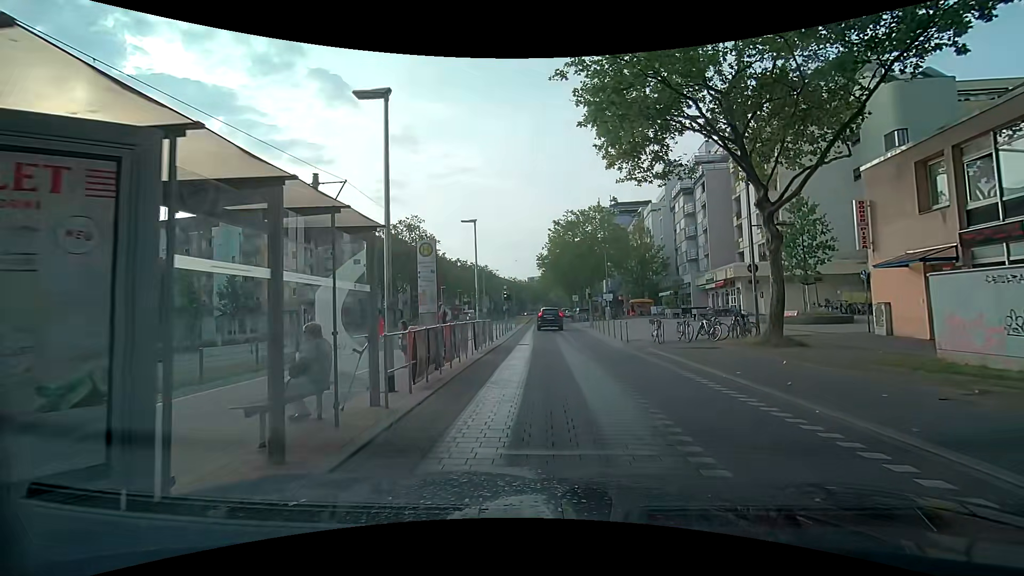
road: tertiary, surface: paving_stones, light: Day
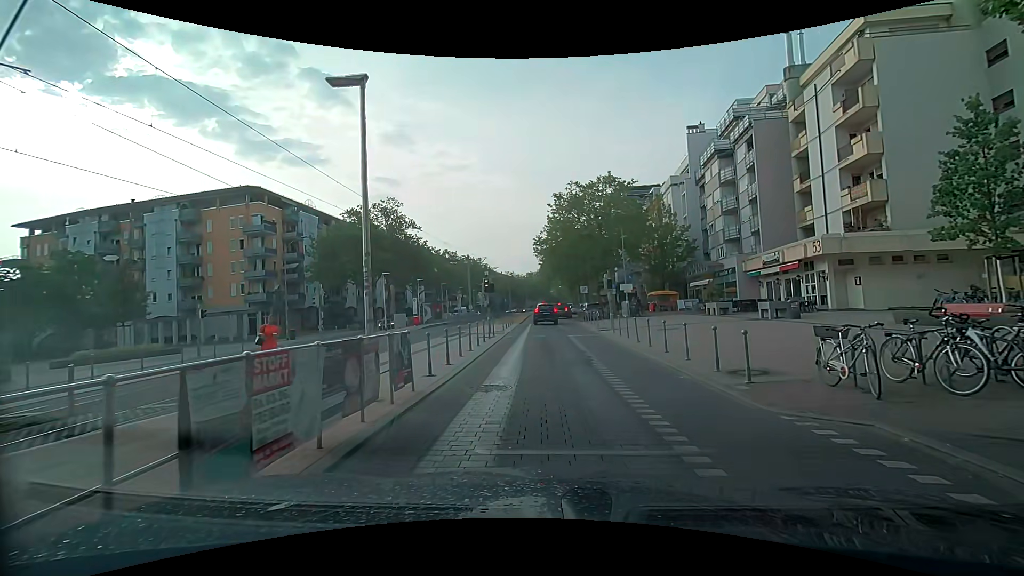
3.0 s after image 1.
(0.0, +12.7) m; -1°
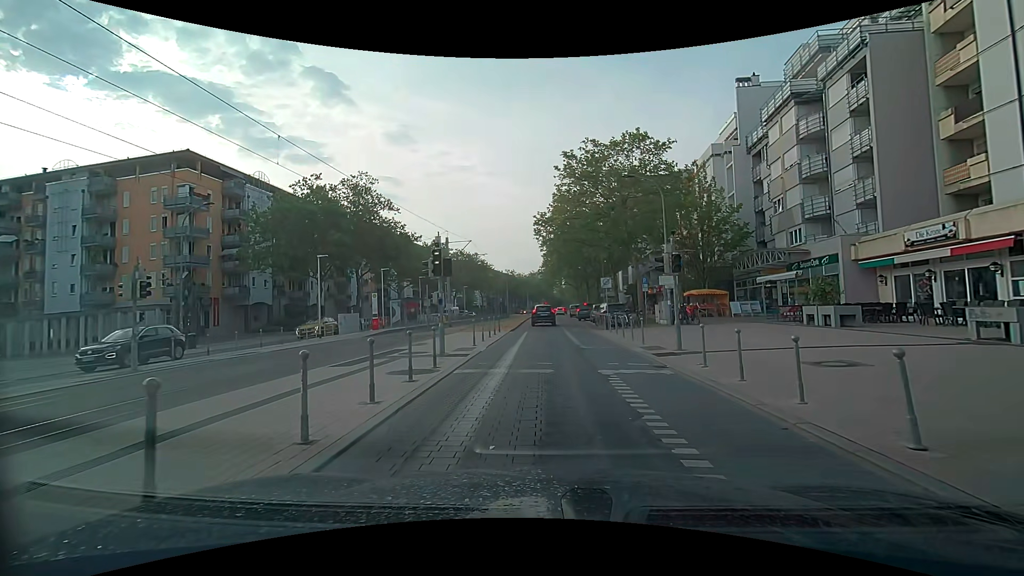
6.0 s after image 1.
(+0.2, +13.5) m; +1°
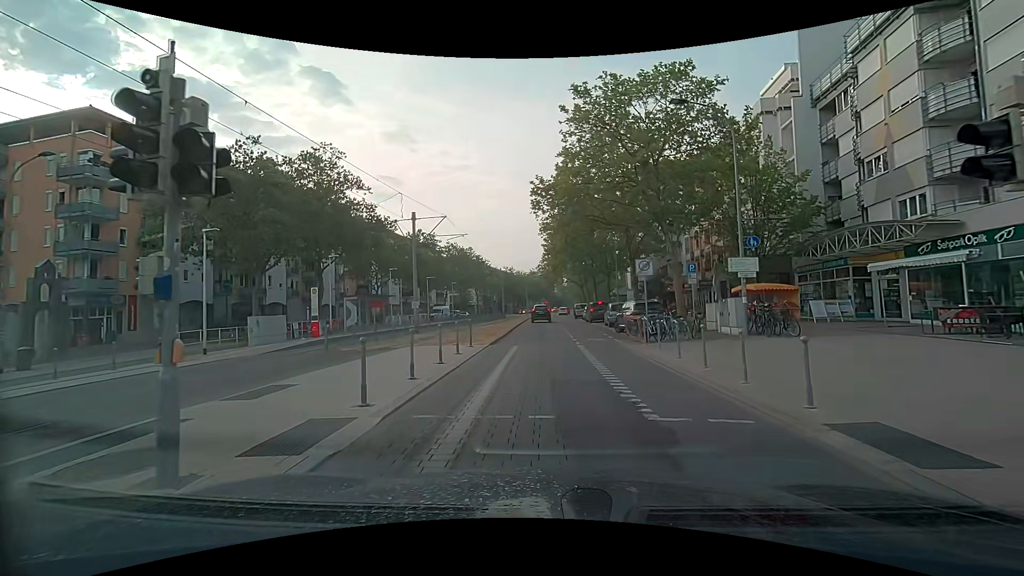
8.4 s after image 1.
(0.0, +10.7) m; -1°
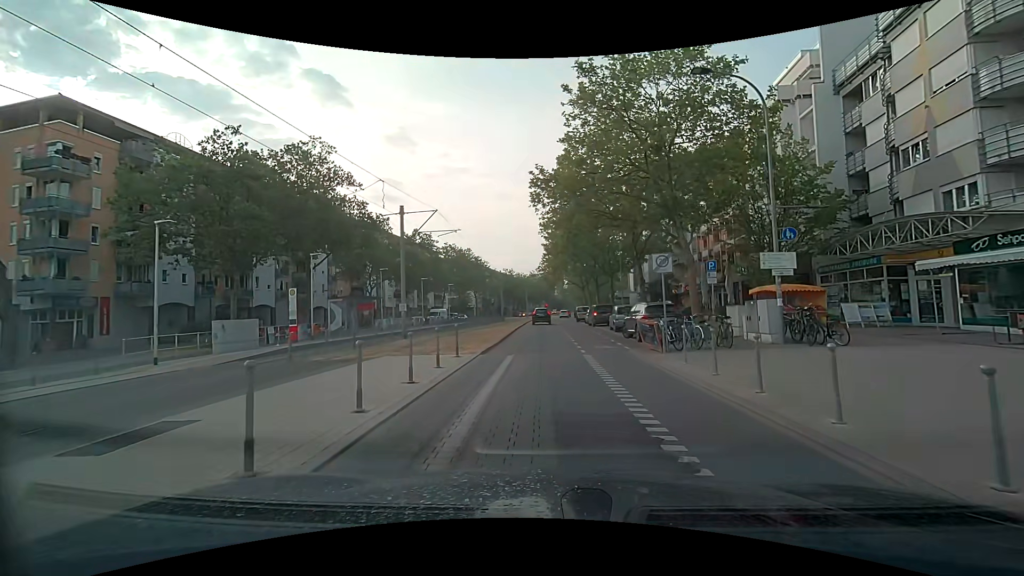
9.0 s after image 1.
(0.0, +2.7) m; +2°
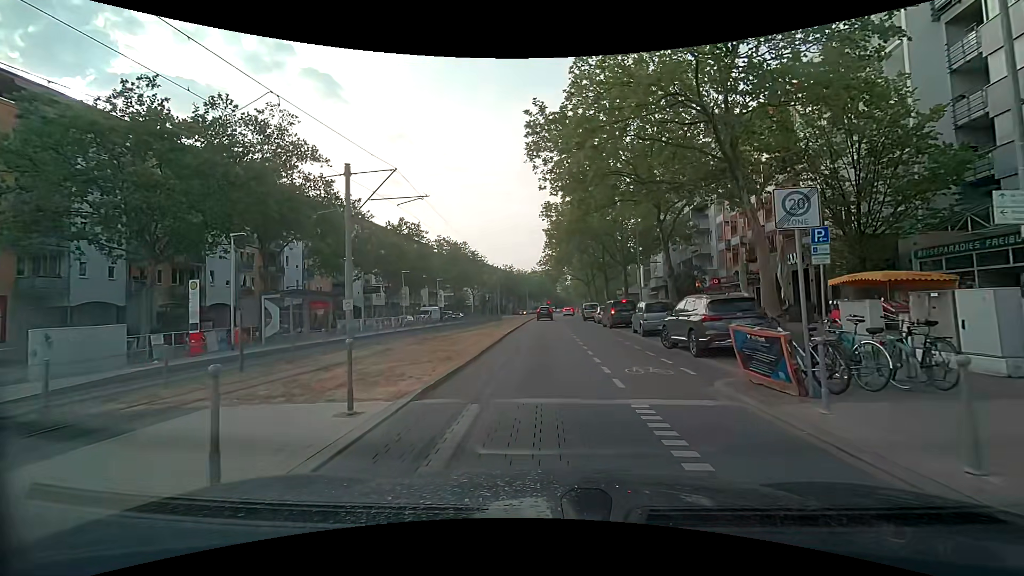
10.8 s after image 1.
(-0.2, +7.9) m; -2°
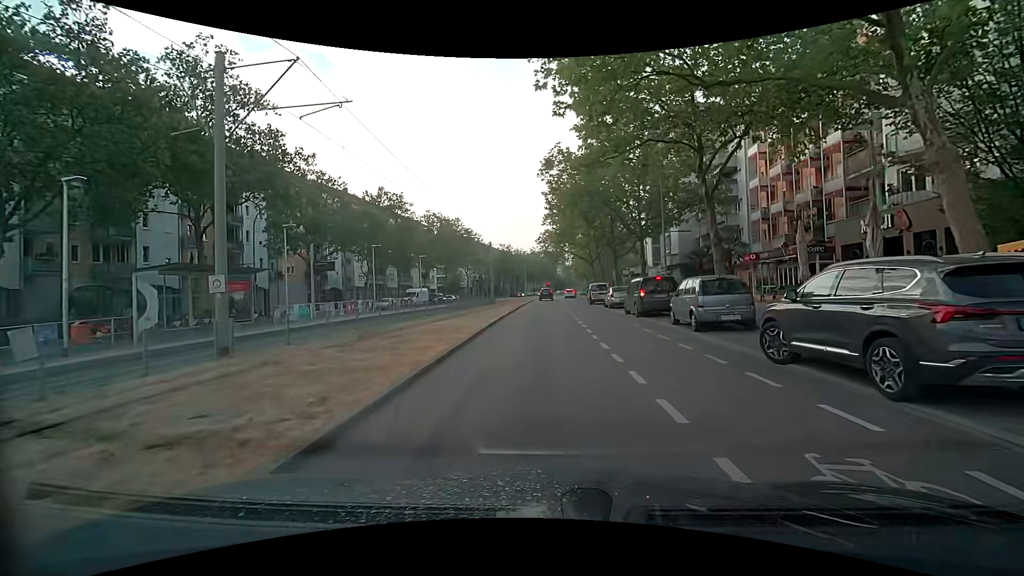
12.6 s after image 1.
(+0.1, +7.8) m; +1°
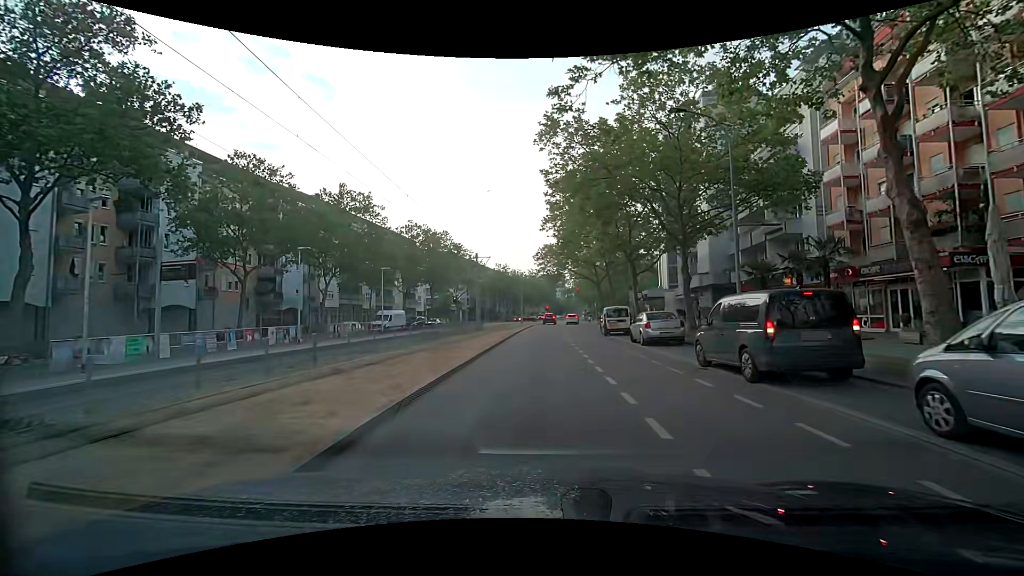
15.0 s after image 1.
(-0.1, +11.9) m; -1°
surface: asphalt
